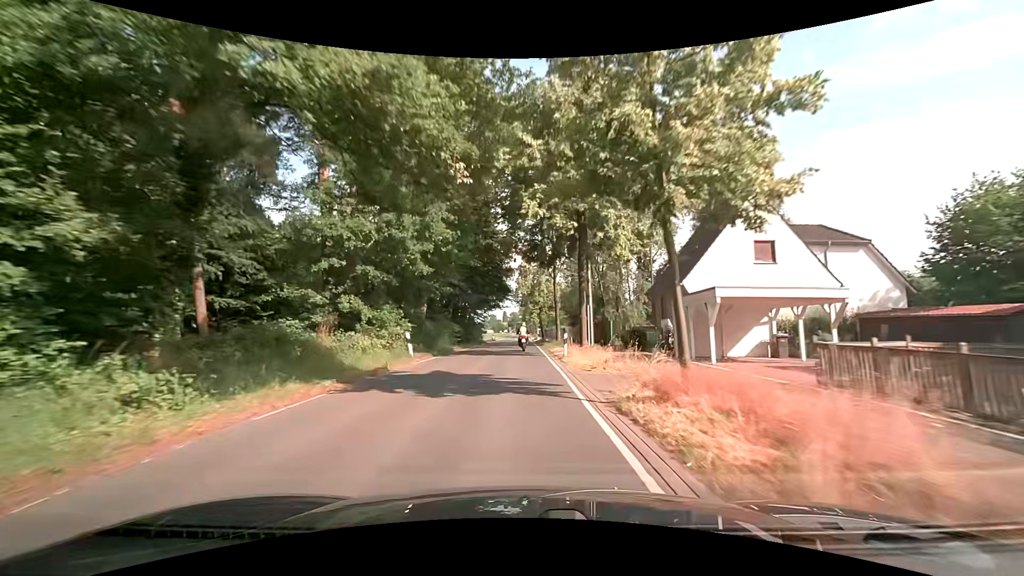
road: tertiary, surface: asphalt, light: Day
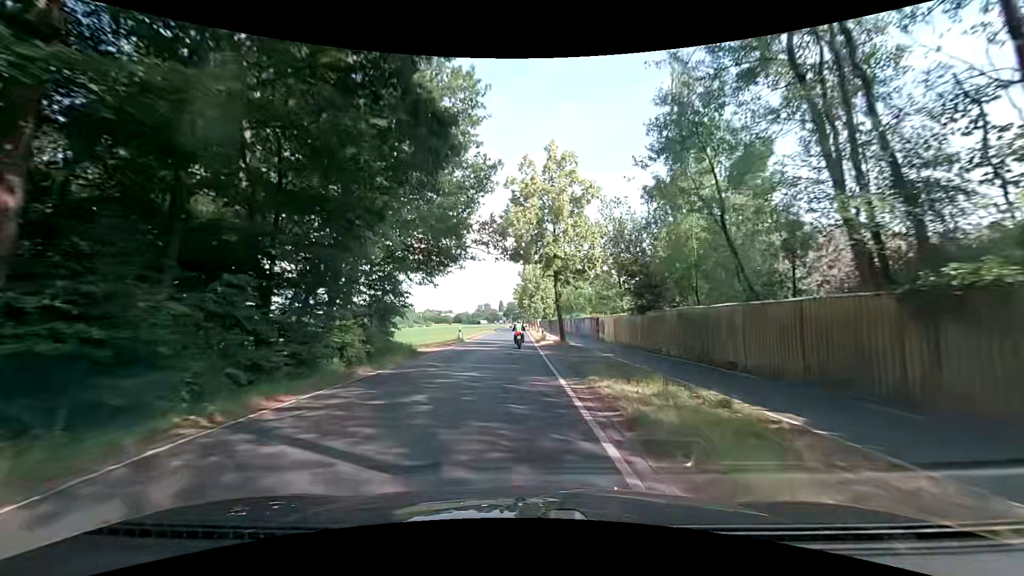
(0.0, +38.4) m; -1°
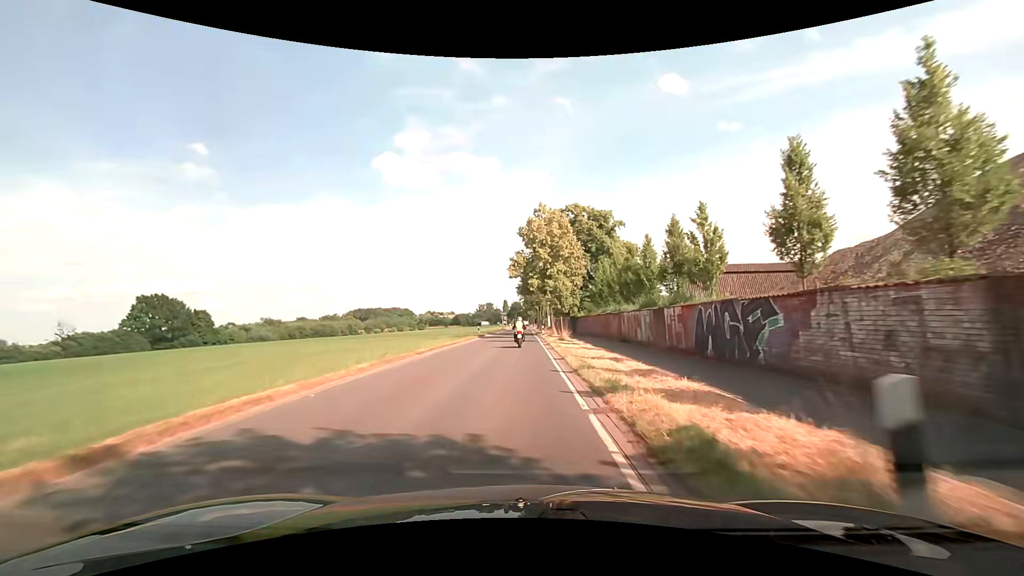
(+0.4, +38.4) m; 0°
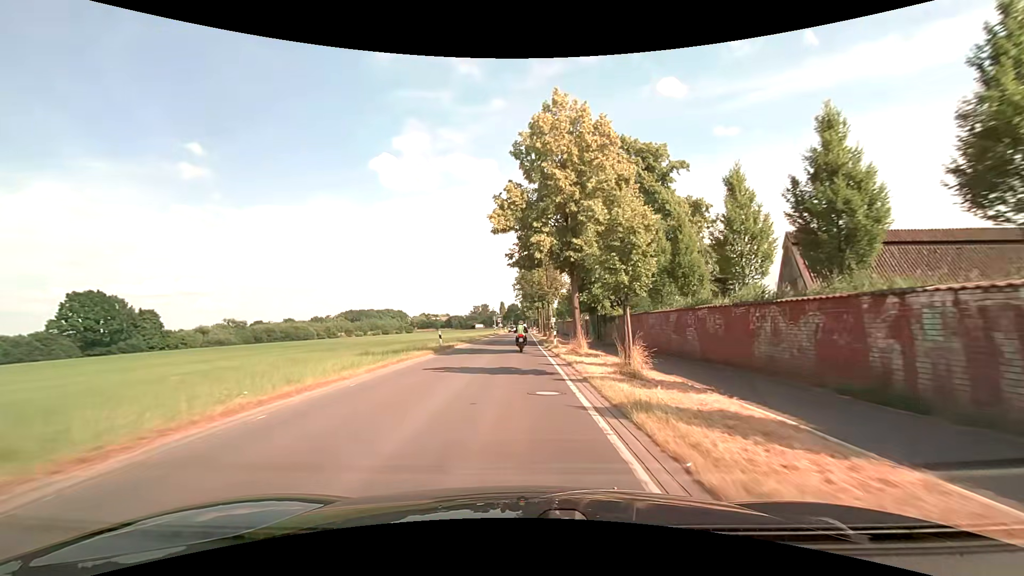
(0.0, +22.9) m; 0°
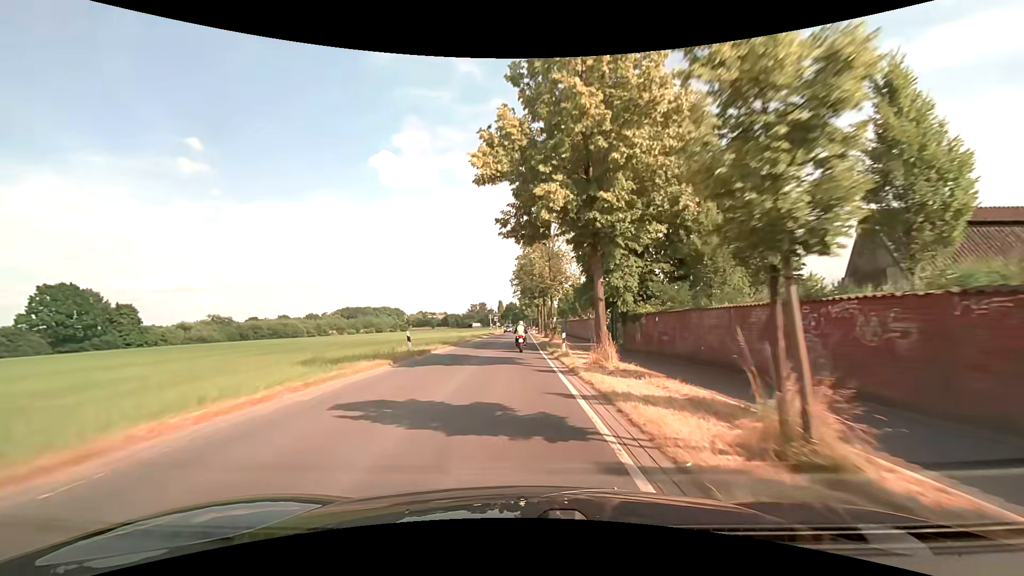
(0.0, +7.6) m; 0°
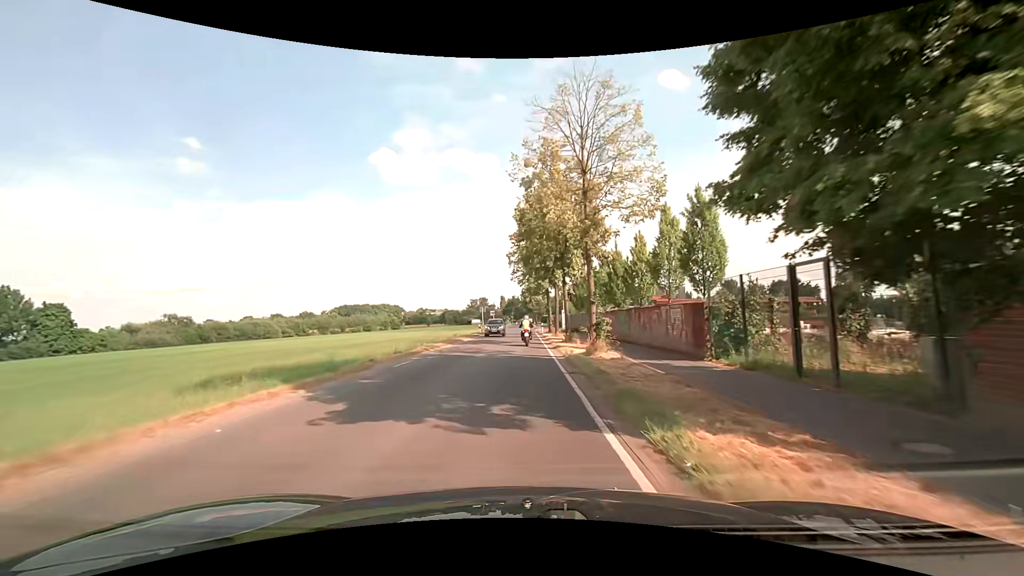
(0.0, +22.8) m; -1°
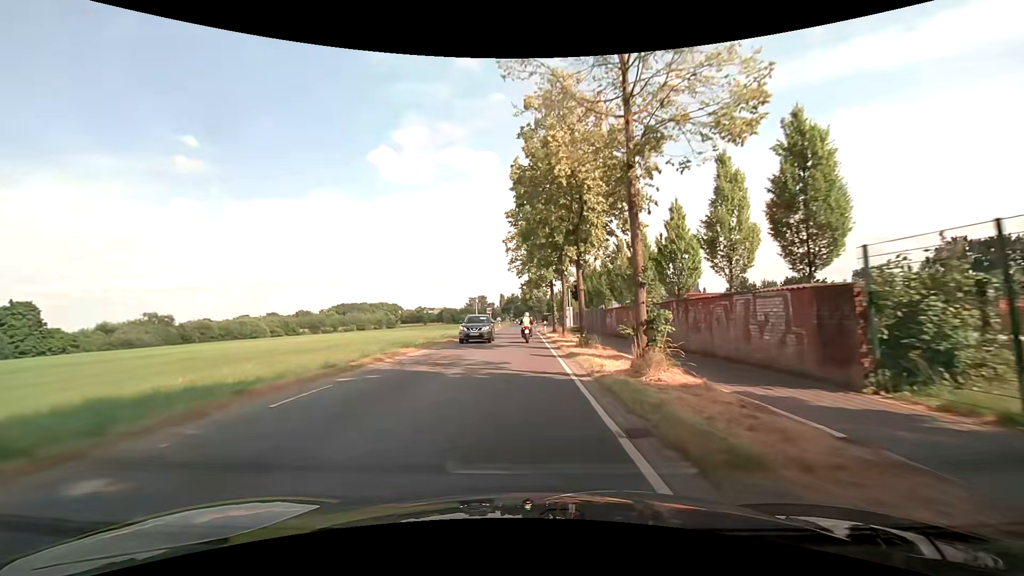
(0.0, +7.6) m; 0°
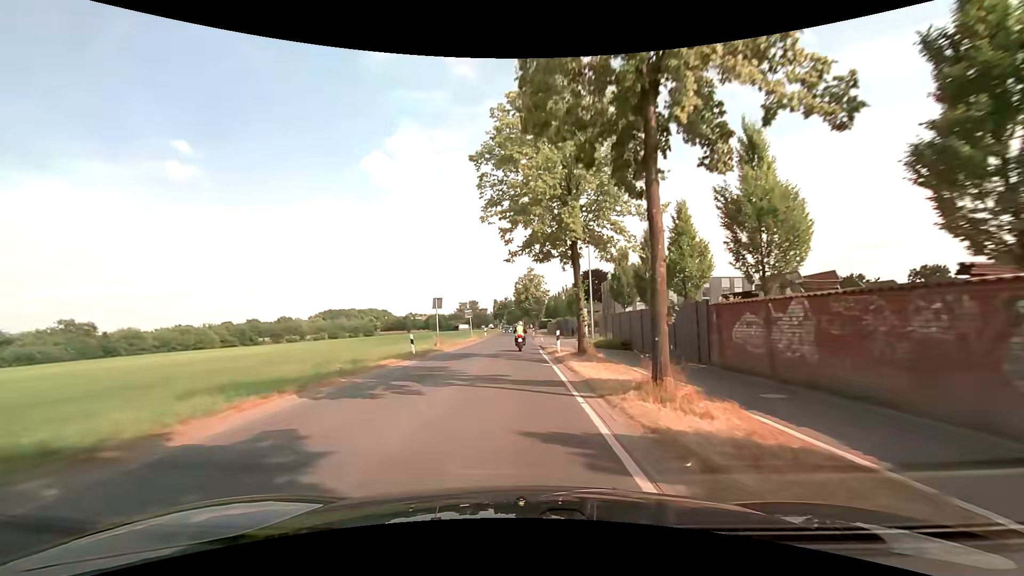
(+0.3, +22.9) m; +1°
(0, +10) (0, +20) (0, +30) (0, +40) (0, +50) (0, +60) (0, +70) (0, +80) (0, +90) (0, +100) m
